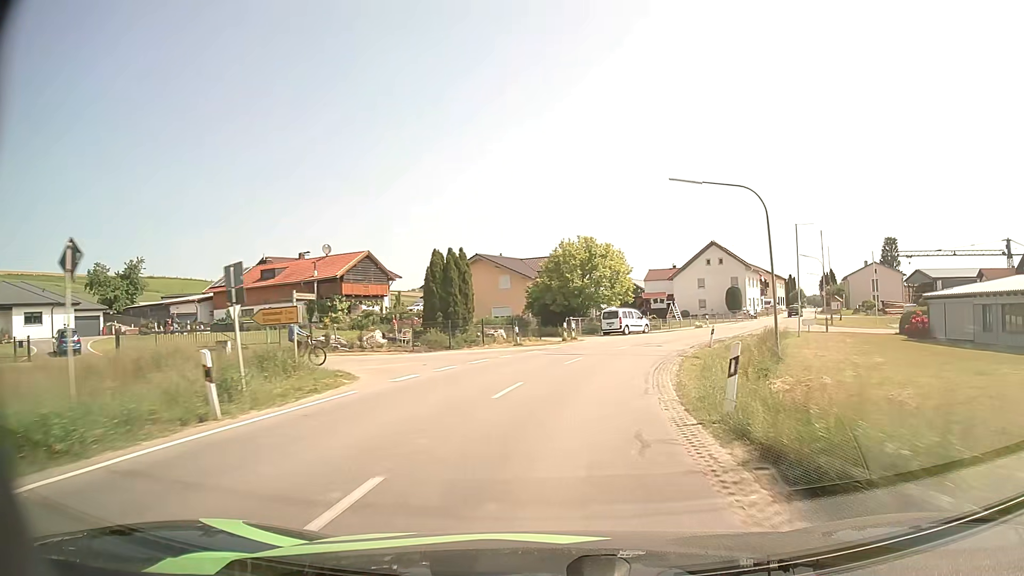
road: secondary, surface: asphalt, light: Day
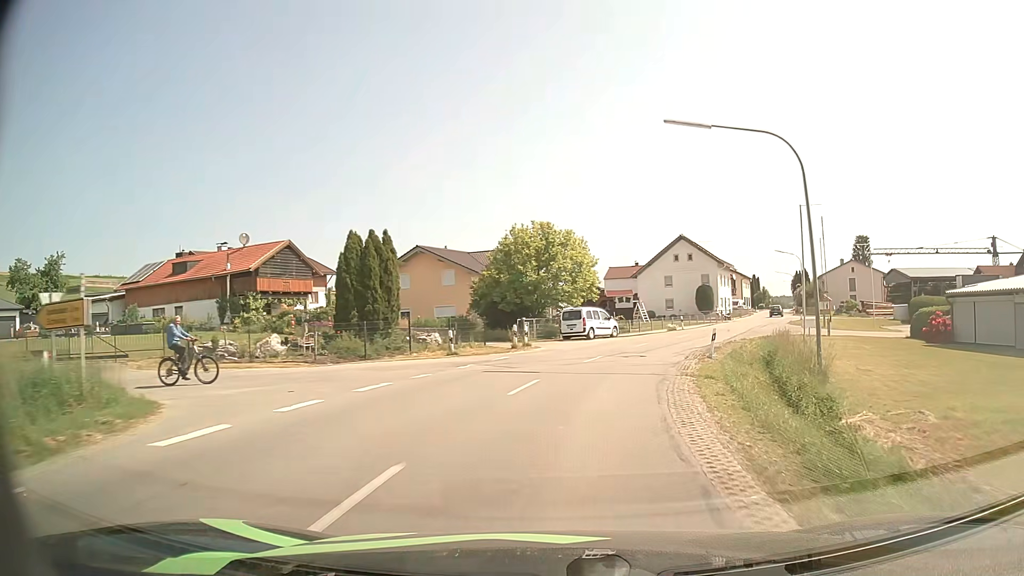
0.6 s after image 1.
(+0.2, +8.1) m; +4°
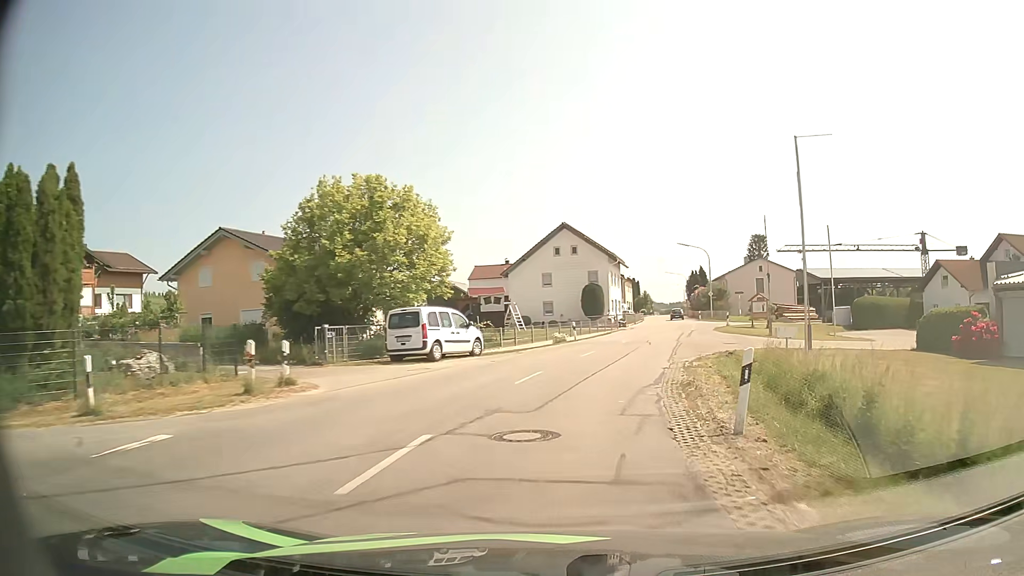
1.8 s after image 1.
(+1.3, +15.1) m; +11°
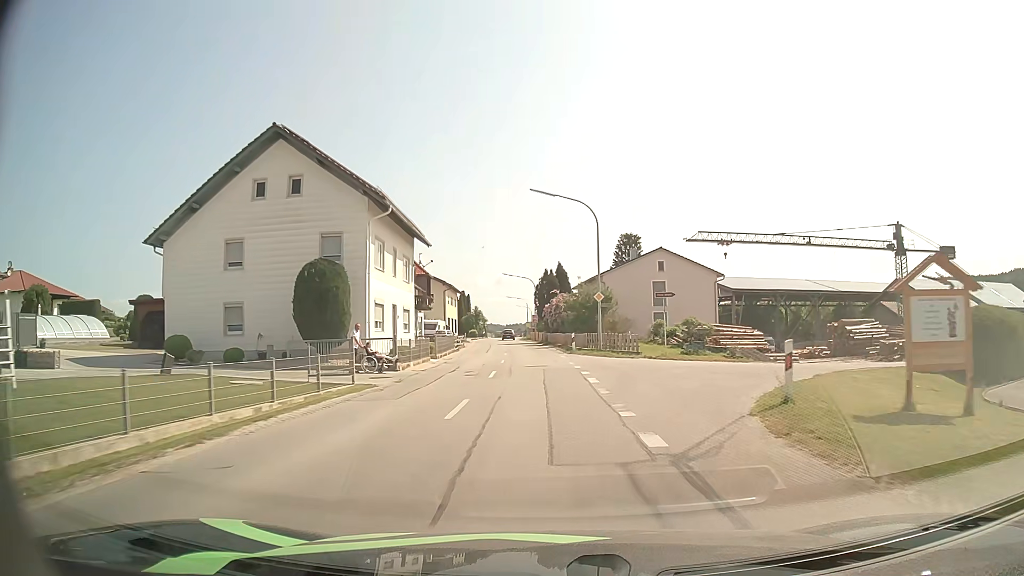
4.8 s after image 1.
(+6.4, +38.1) m; +14°
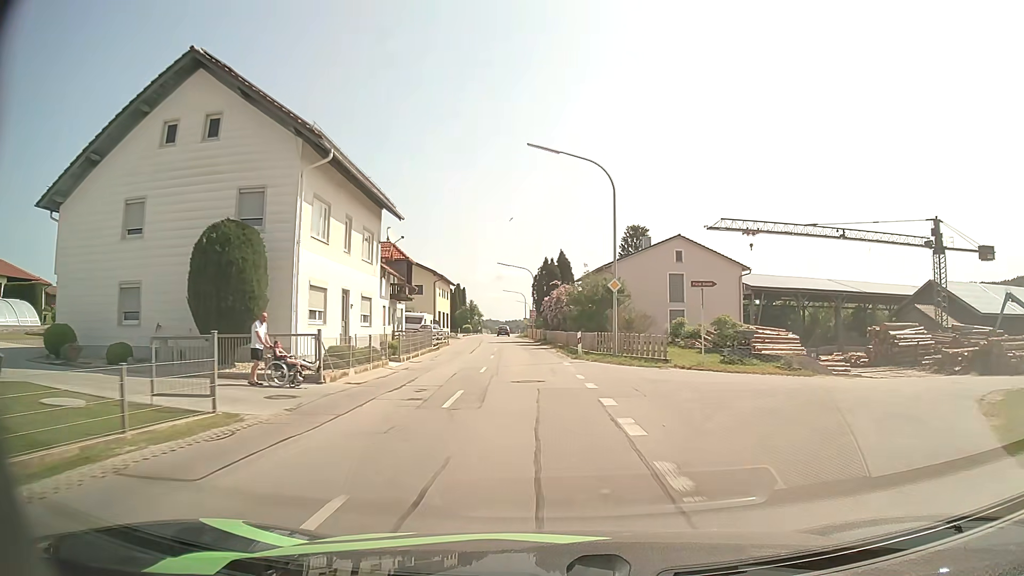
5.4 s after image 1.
(0.0, +8.1) m; 0°
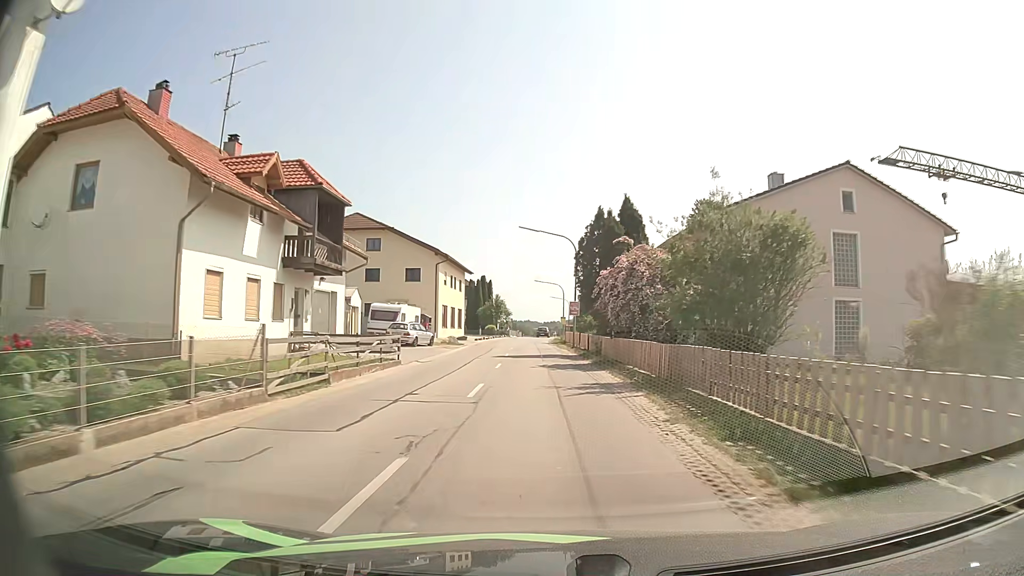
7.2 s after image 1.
(-0.7, +25.3) m; -3°
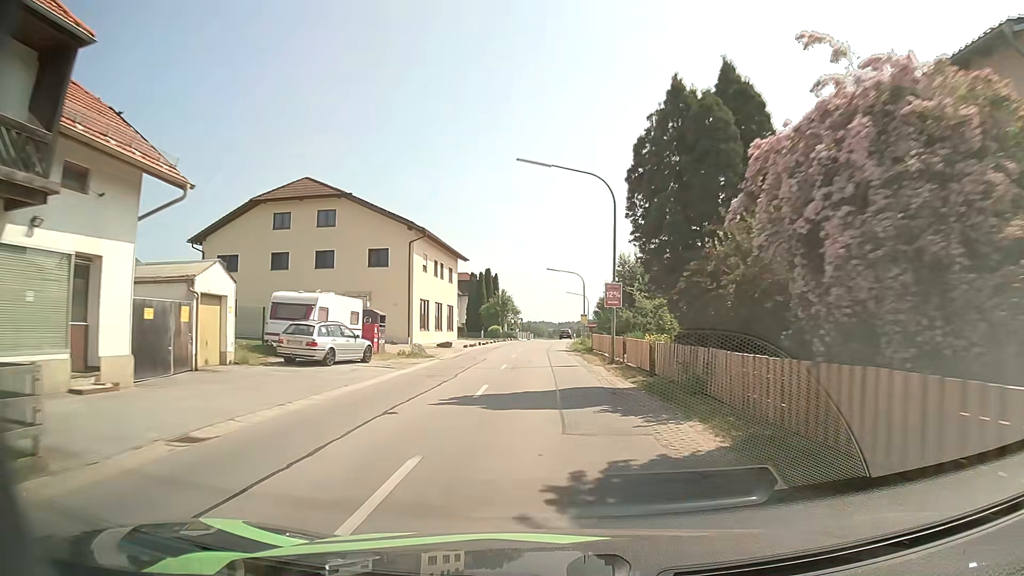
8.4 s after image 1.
(-0.2, +17.9) m; -1°
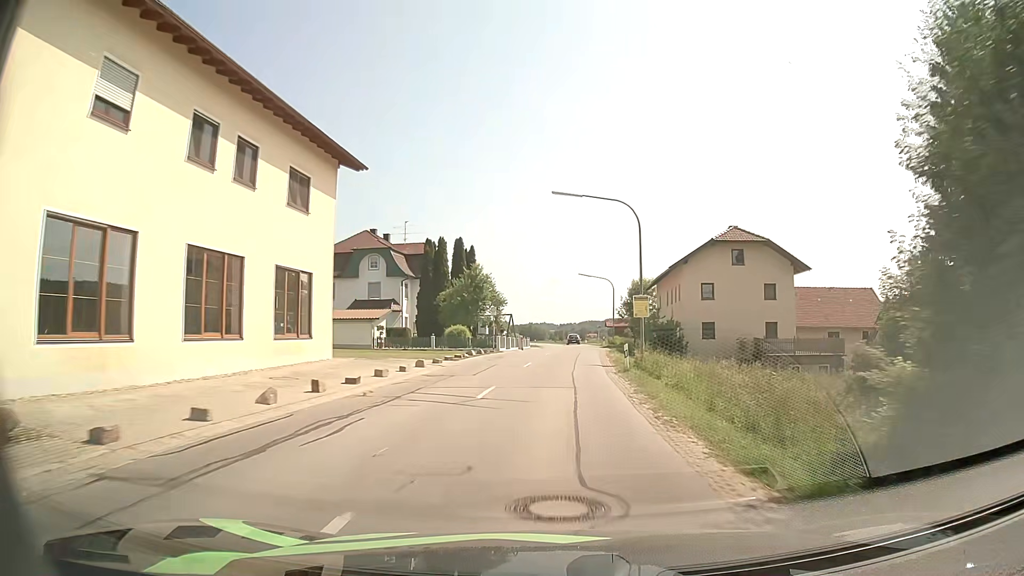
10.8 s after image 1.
(-0.7, +38.0) m; -1°
(0, +10) (0, +20) (+1, +30) (+1, +40) (+2, +50) (+3, +60) (+3, +70) (+3, +80) (+3, +90) (+3, +100) m
